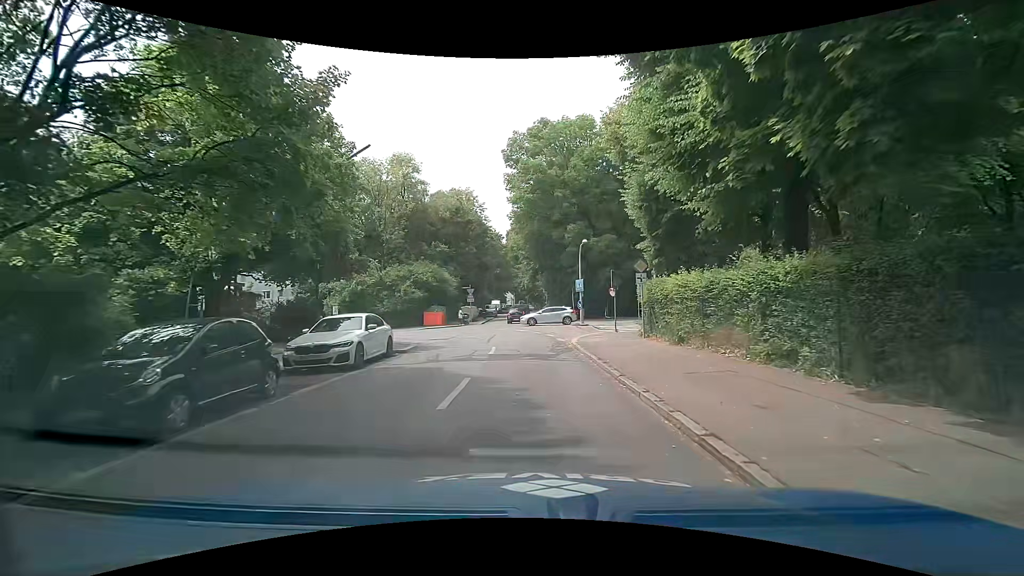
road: tertiary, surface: asphalt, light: Day
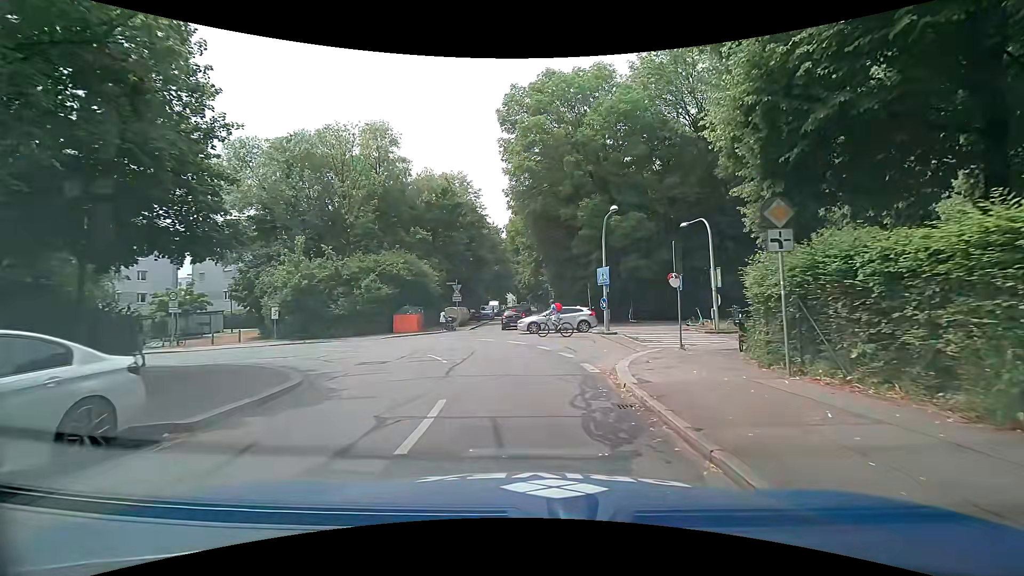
(+0.1, +11.1) m; 0°
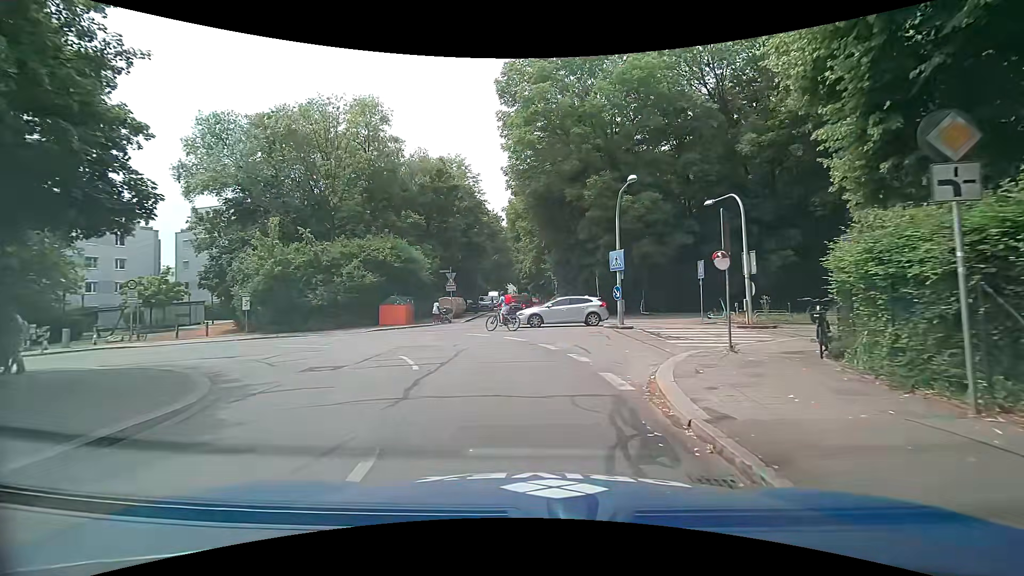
(0.0, +3.6) m; -1°
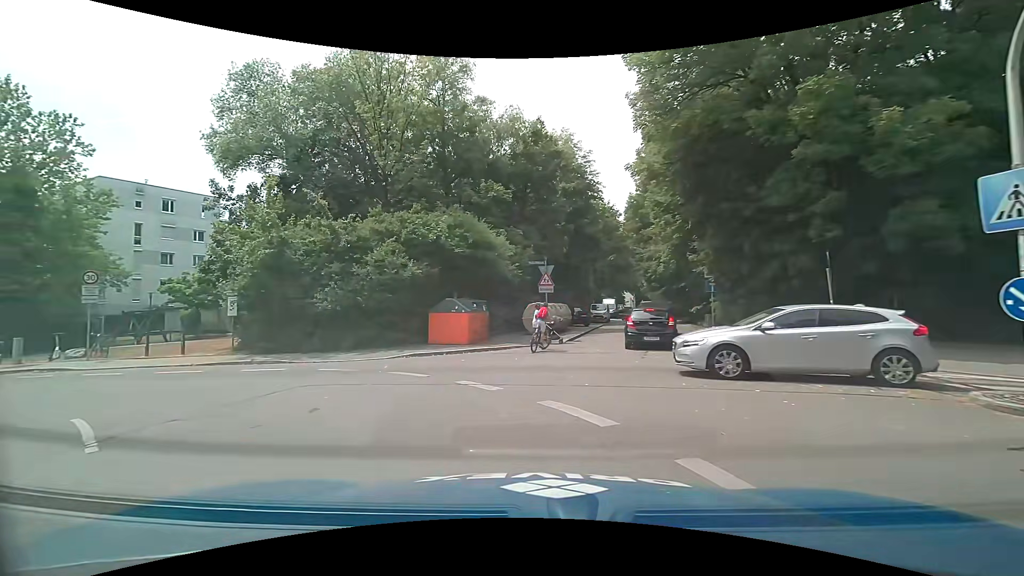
(-0.7, +13.2) m; -13°
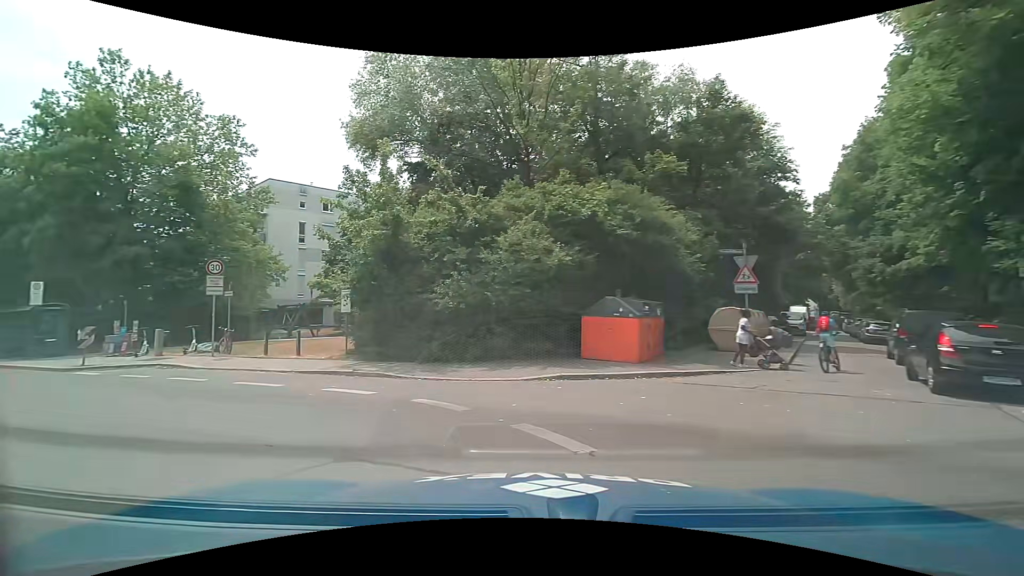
(-0.7, +5.6) m; -17°
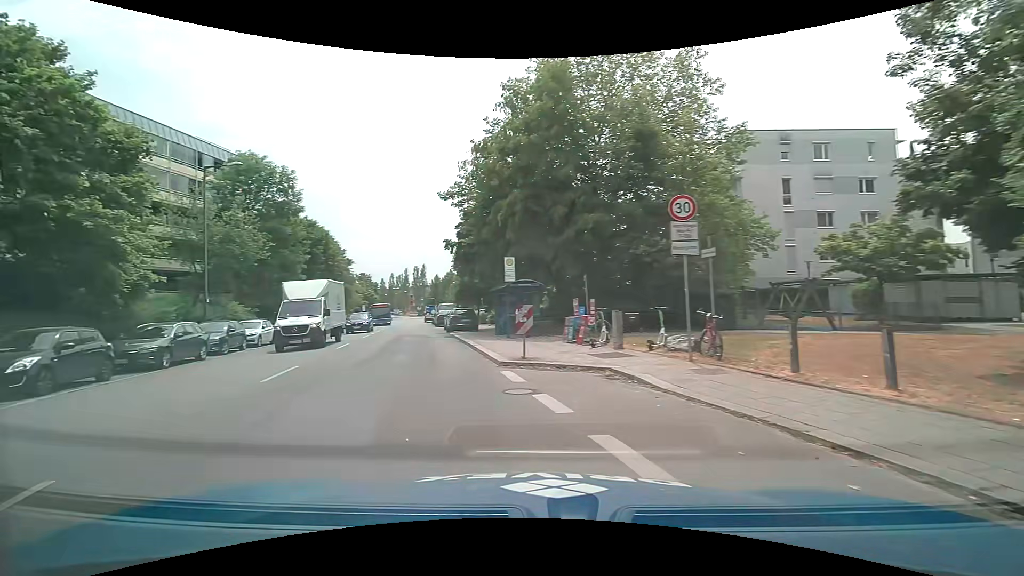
(-4.5, +9.9) m; -49°
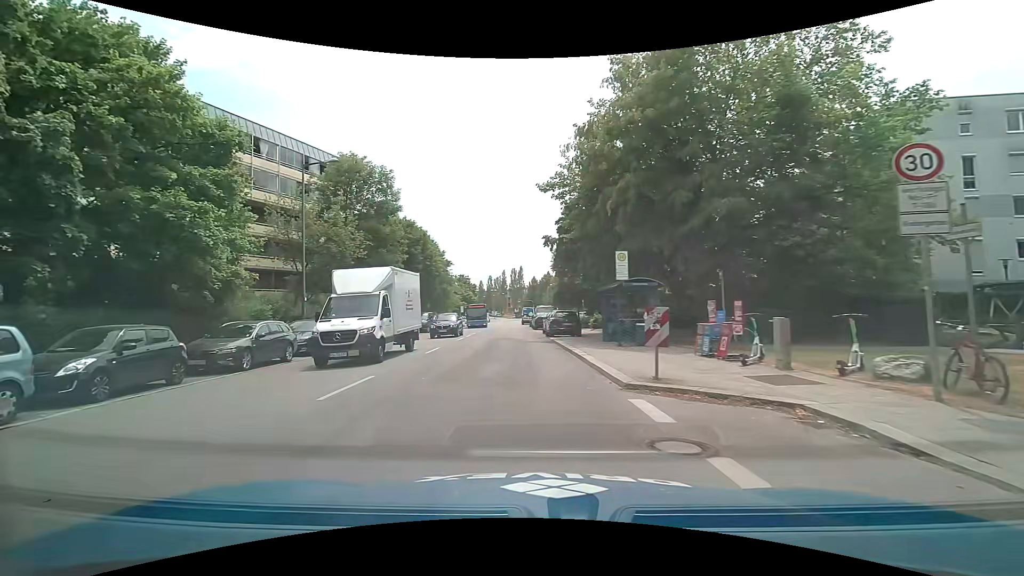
(-0.4, +3.0) m; -12°
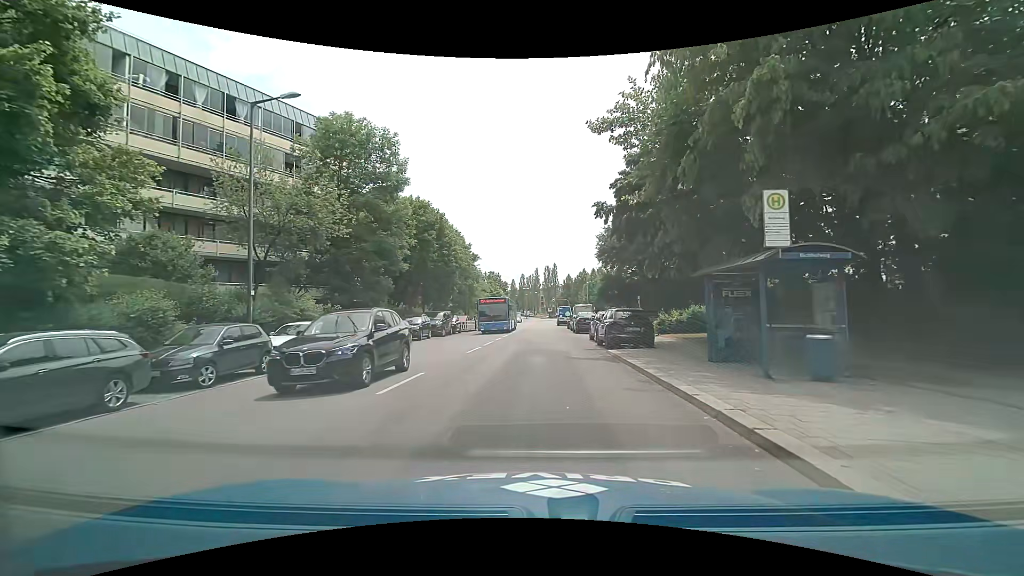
(-0.3, +9.5) m; -3°
(0, +10) (0, +20) (0, +30) (+1, +40) (+1, +50) (+1, +60) (+1, +70) (+1, +80) (+2, +90) (+4, +100) m
